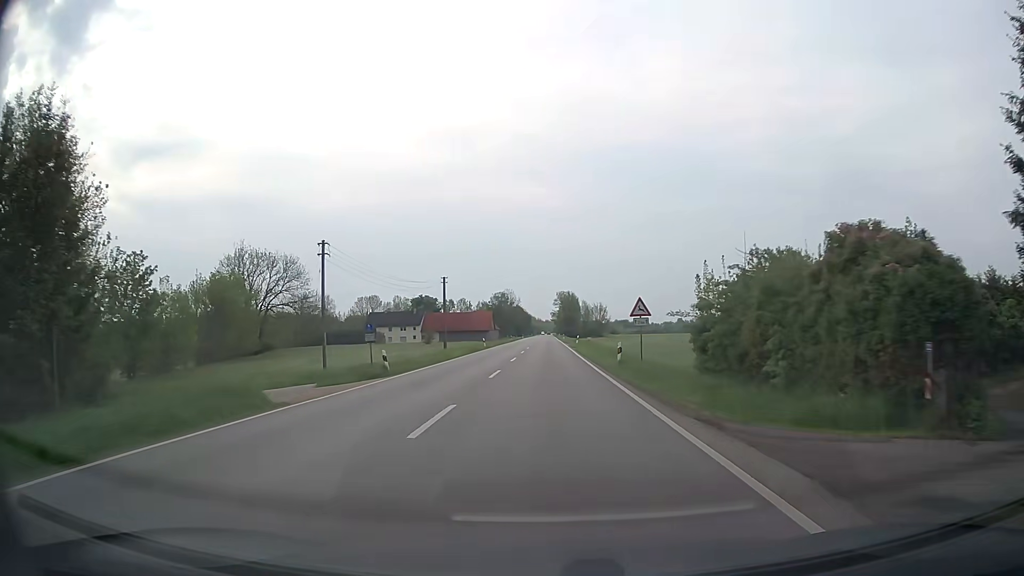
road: secondary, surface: asphalt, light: Day
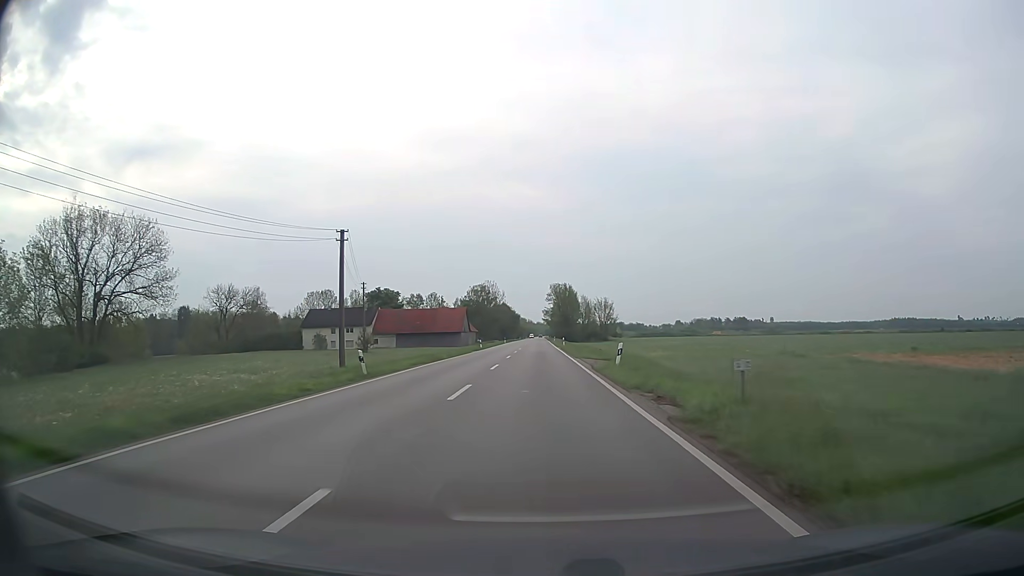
(+0.3, +42.9) m; +1°
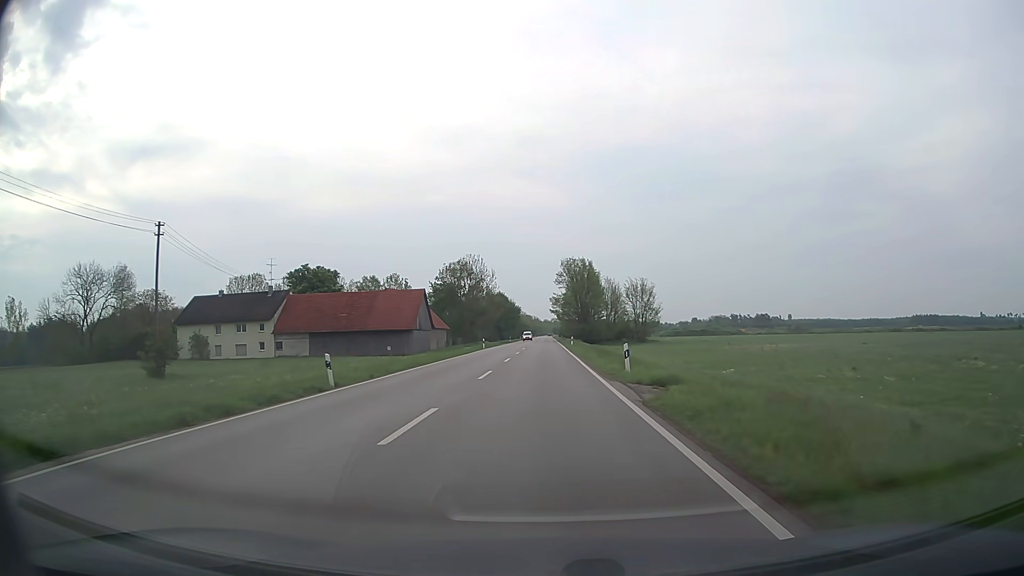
(-0.2, +53.6) m; -1°
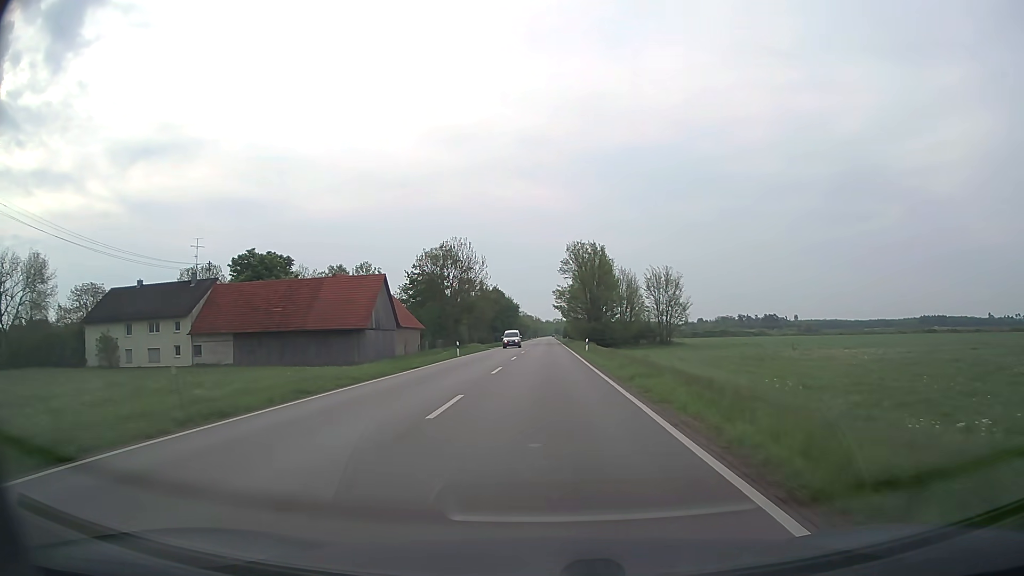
(-0.1, +21.5) m; 0°
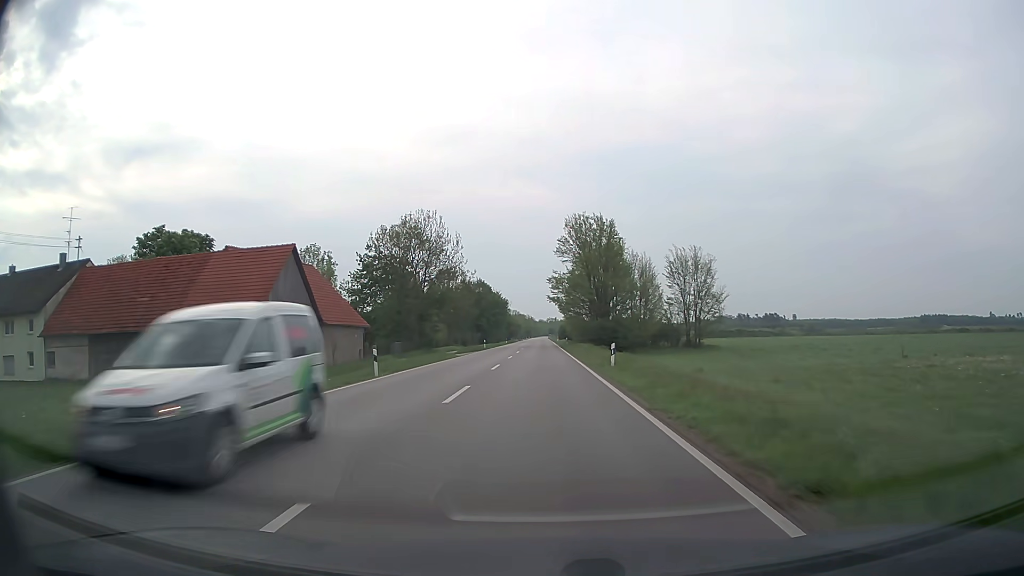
(+0.1, +21.4) m; +1°
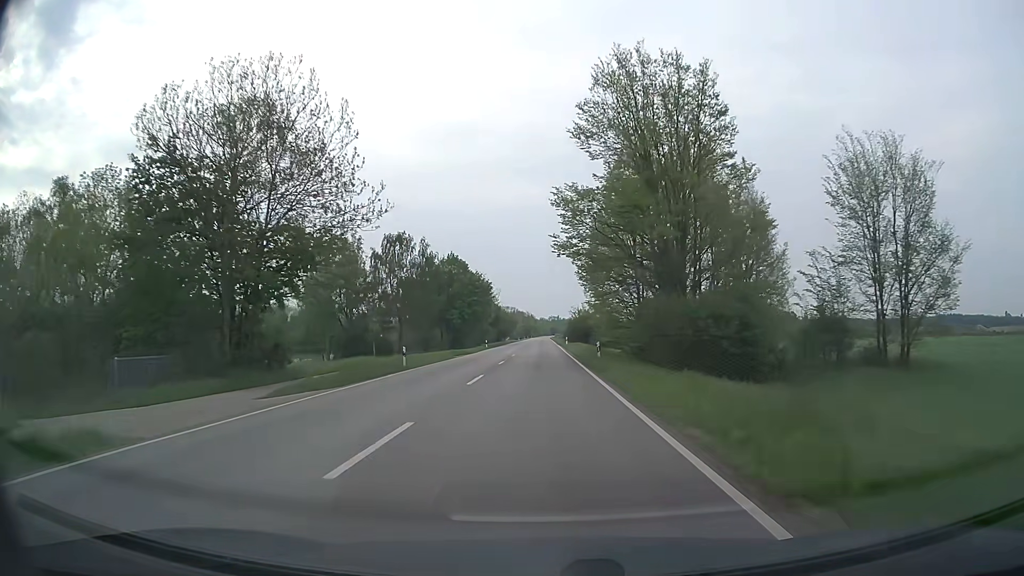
(0.0, +42.9) m; 0°
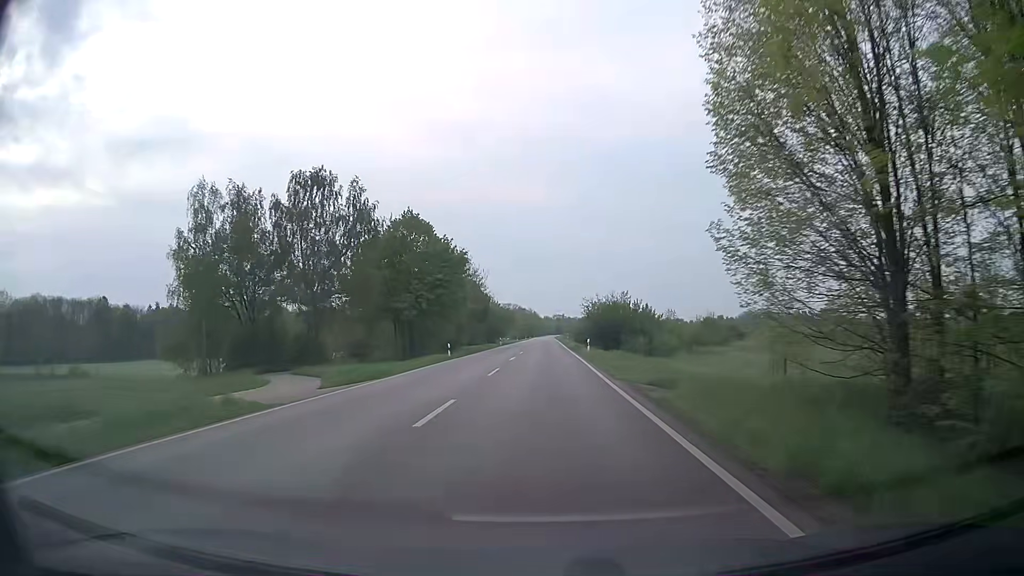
(-0.1, +32.3) m; -1°
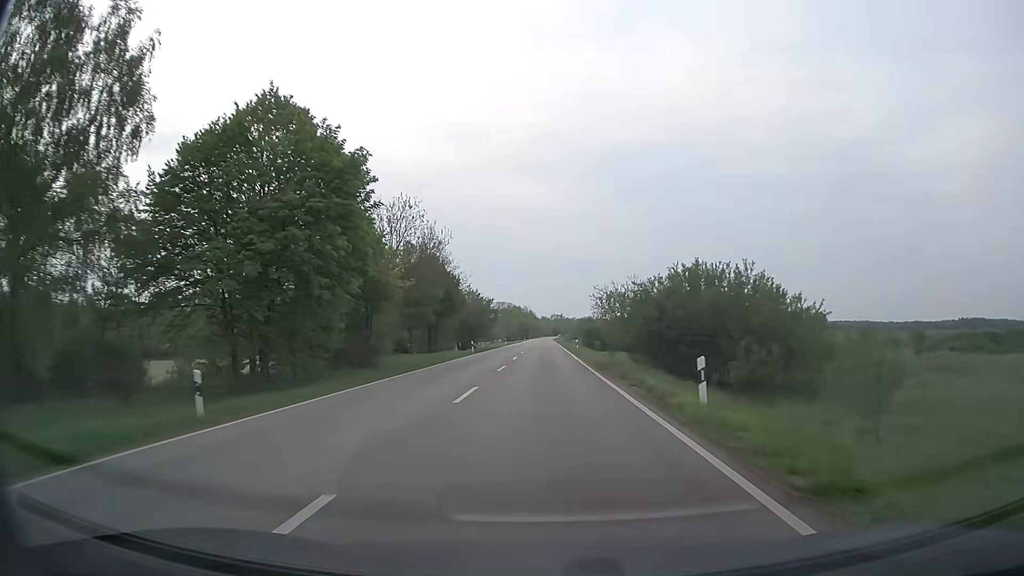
(+0.1, +32.4) m; 0°
(0, +10) (0, +20) (0, +30) (0, +40) (0, +50) (0, +60) (0, +70) (0, +80) (0, +90) (0, +100) m
